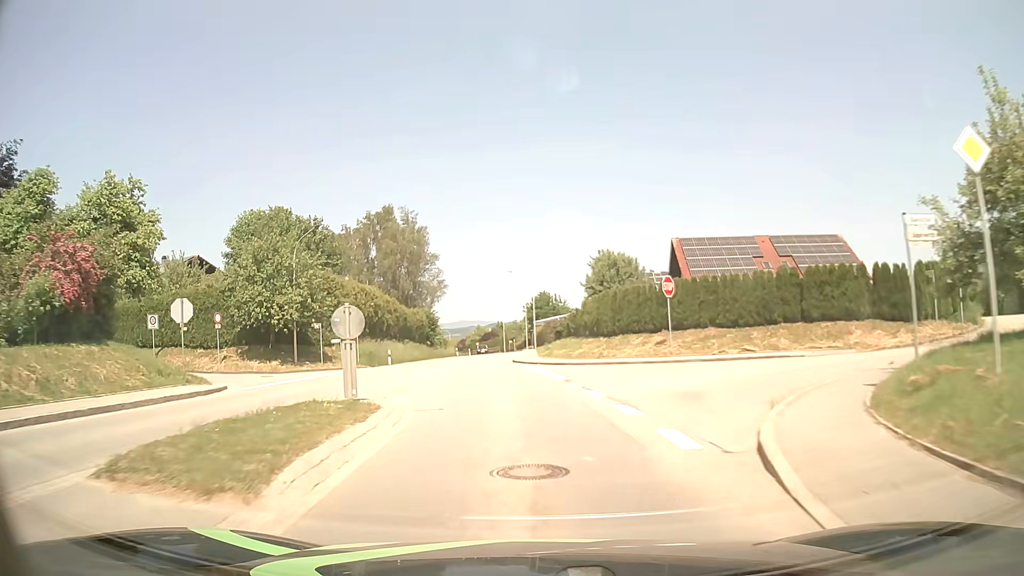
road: tertiary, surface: asphalt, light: Day
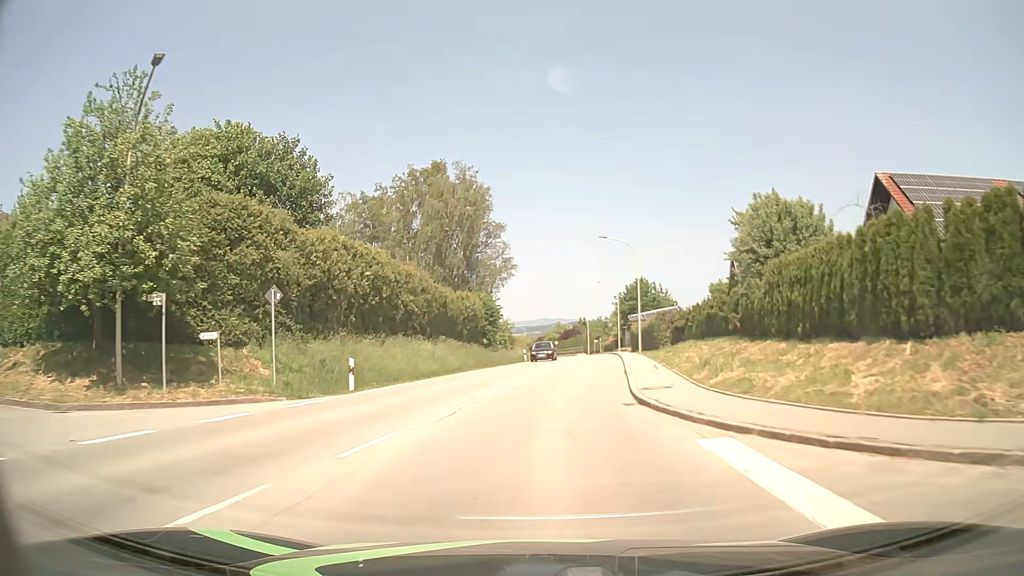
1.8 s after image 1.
(-1.6, +23.1) m; -7°
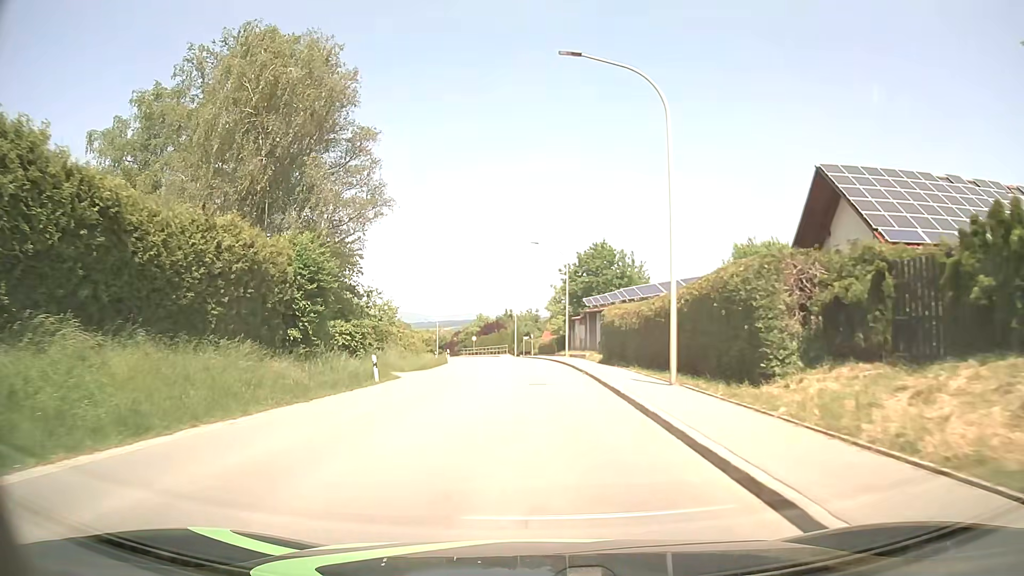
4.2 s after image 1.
(+2.1, +30.8) m; +7°
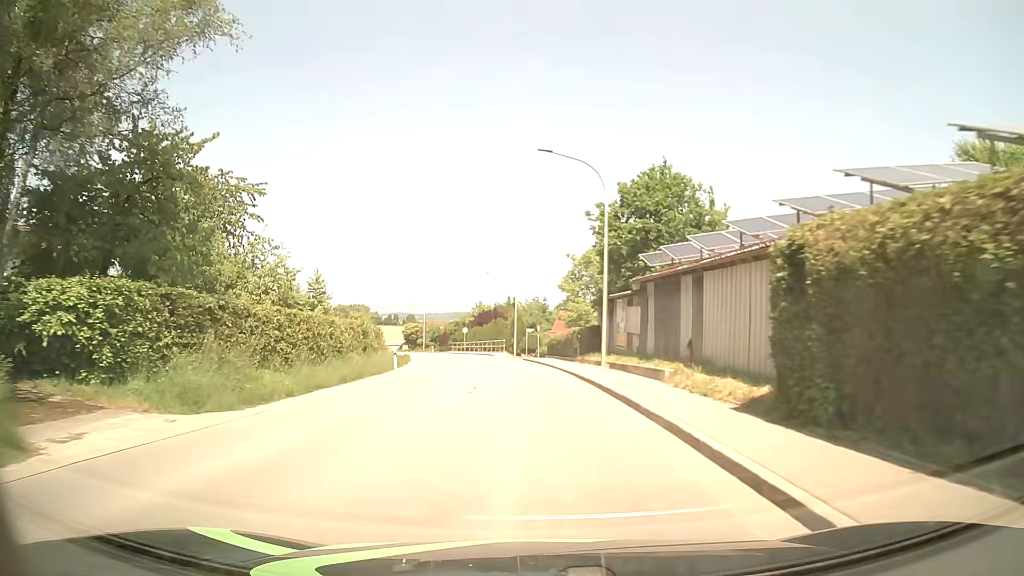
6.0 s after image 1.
(-0.1, +23.2) m; -1°
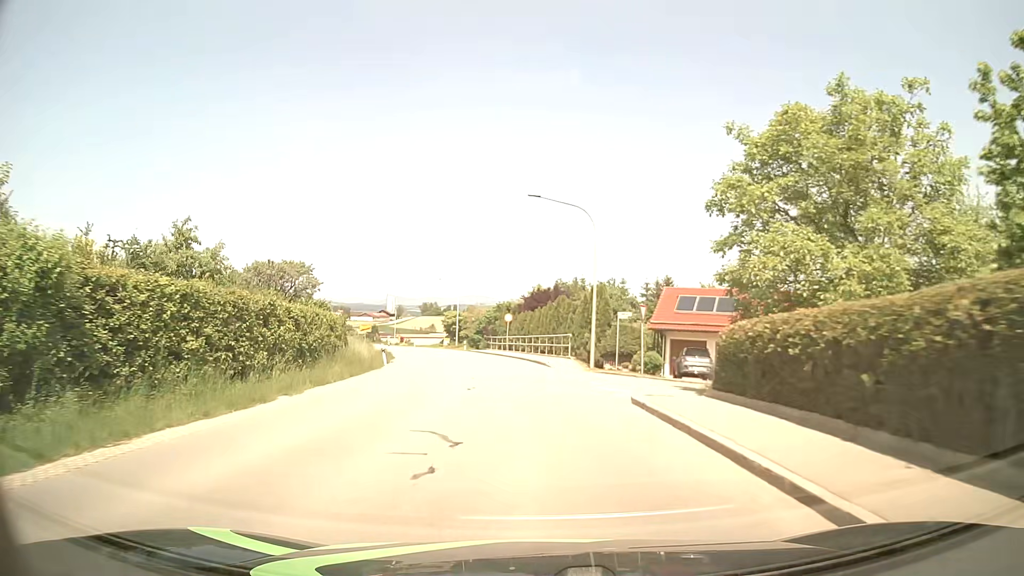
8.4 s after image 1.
(-1.3, +30.9) m; -5°
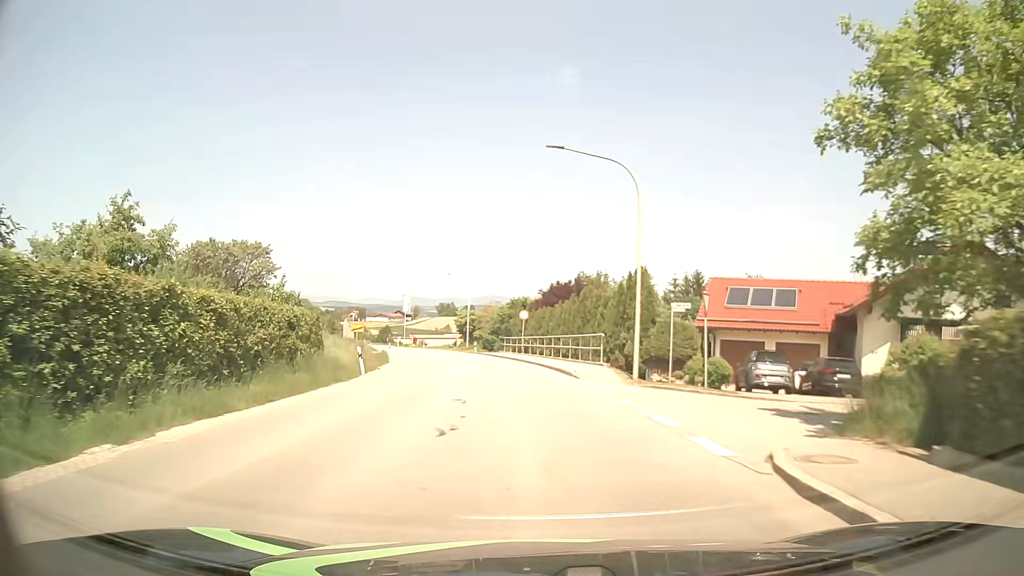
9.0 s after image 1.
(-0.1, +7.8) m; -1°
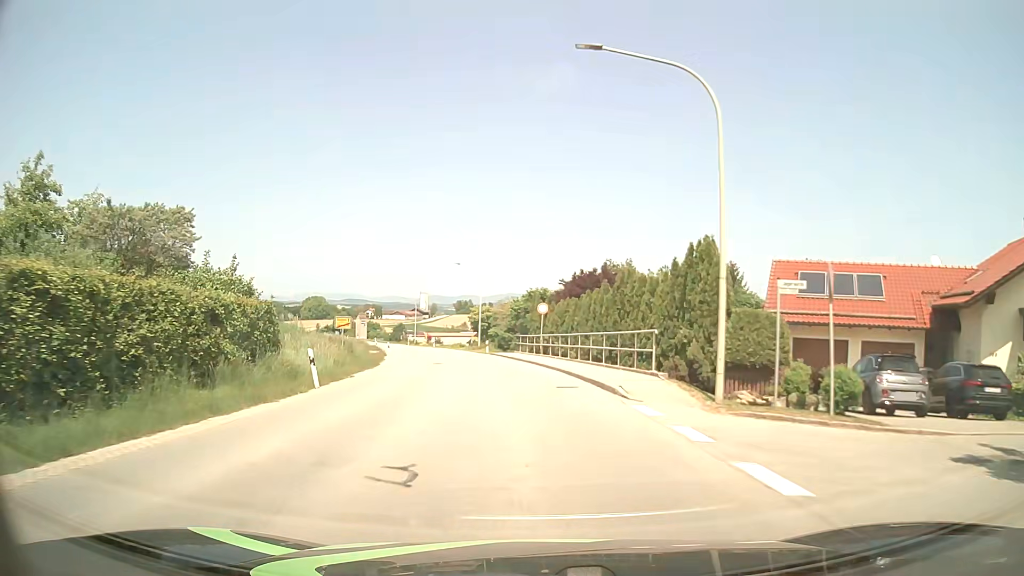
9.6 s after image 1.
(-0.1, +7.8) m; -2°
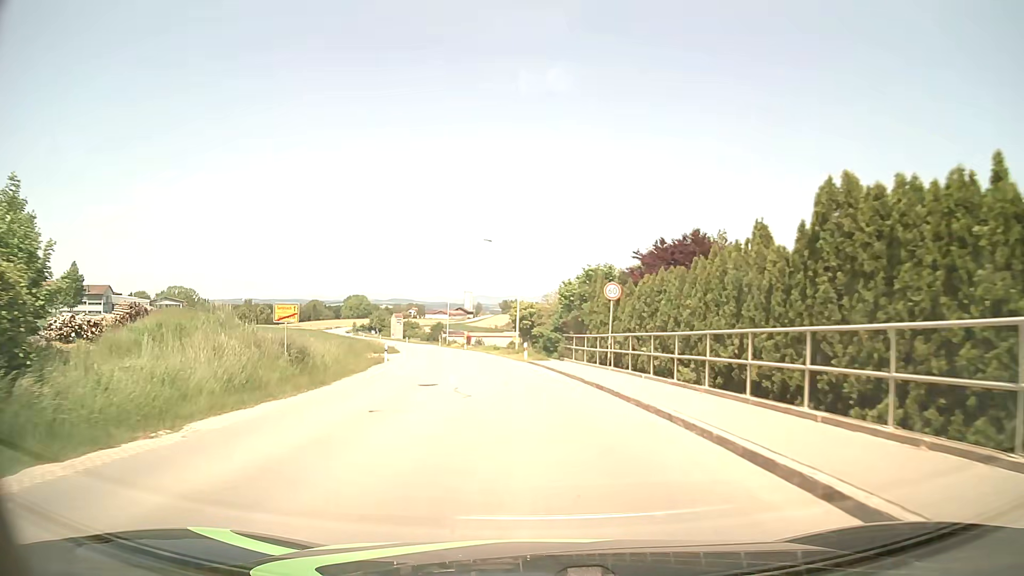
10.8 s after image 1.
(-0.5, +15.5) m; -4°
(0, +10) (-1, +20) (-2, +30) (-3, +40) (-4, +50) (-6, +60) (-8, +69) (-11, +79) (-13, +89) (-16, +98) m
